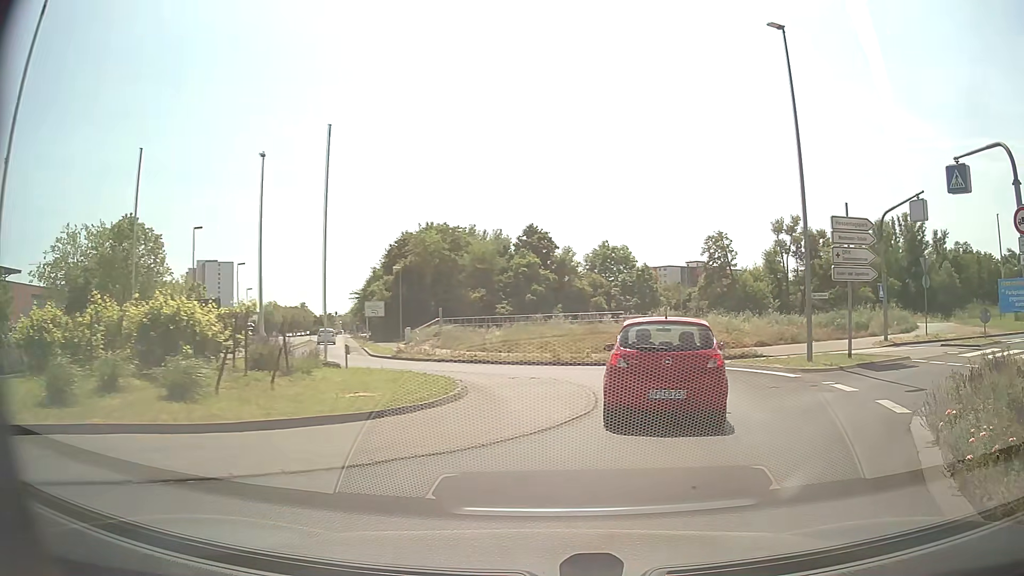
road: secondary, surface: asphalt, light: Day
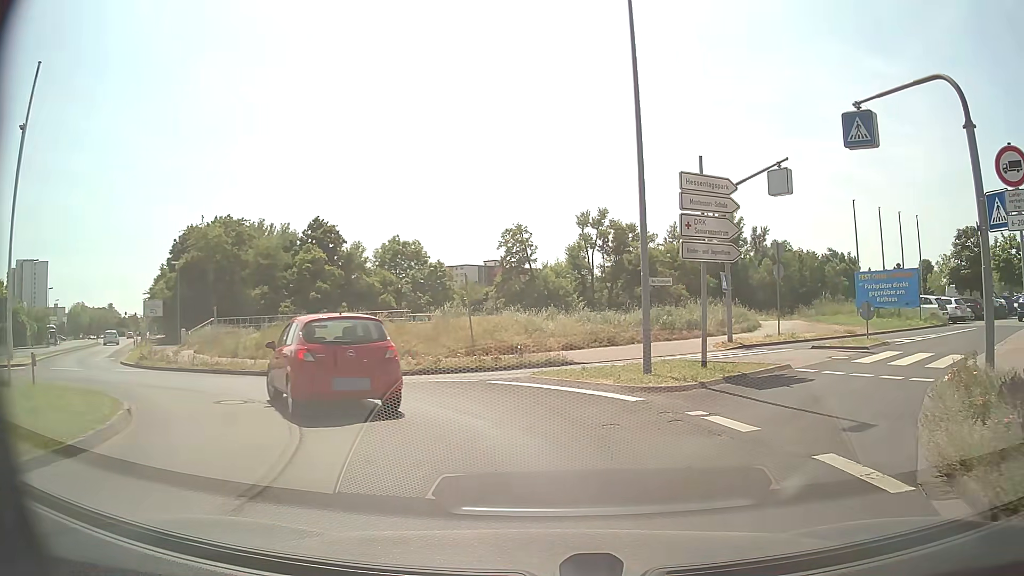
(+1.0, +5.8) m; +18°
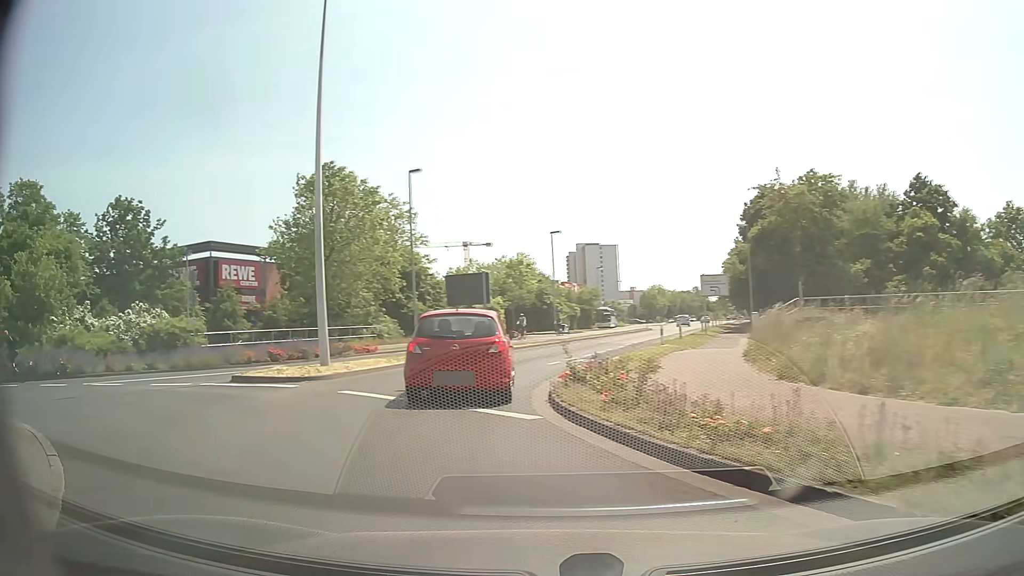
(-5.6, +15.6) m; -51°
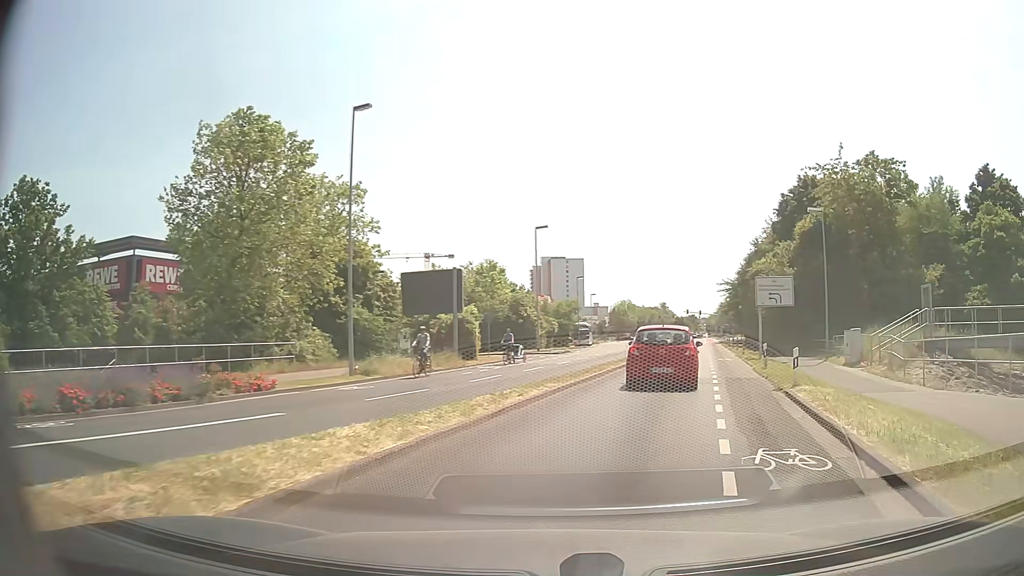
(-2.0, +14.1) m; +3°
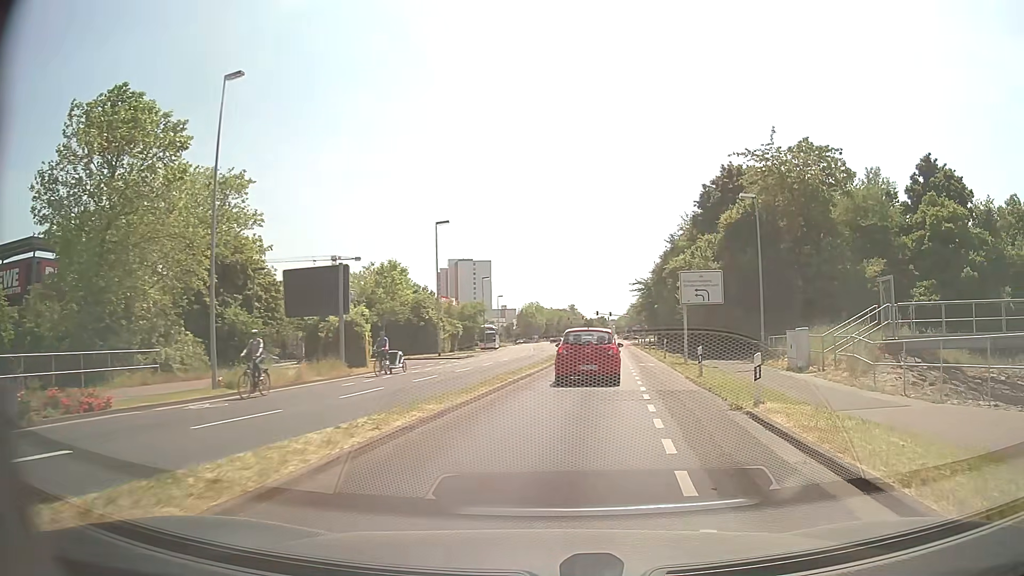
(+0.3, +4.0) m; +8°
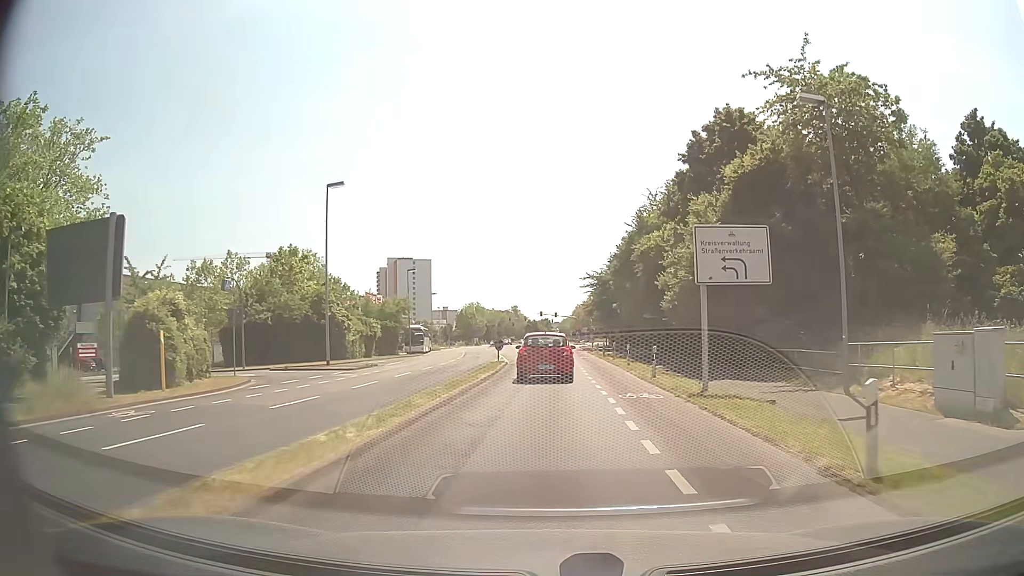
(+0.8, +14.4) m; +5°
(0, +10) (0, +20) (0, +30) (0, +40) (0, +50) (0, +60) (0, +70) (+1, +80) (+1, +90) (+1, +100) m
